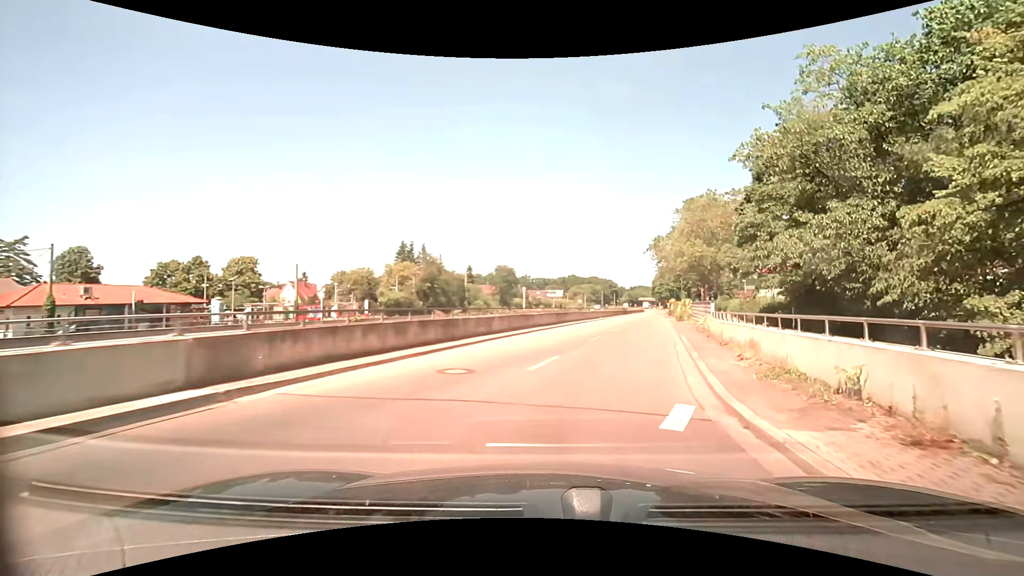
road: tertiary_link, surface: asphalt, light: Day
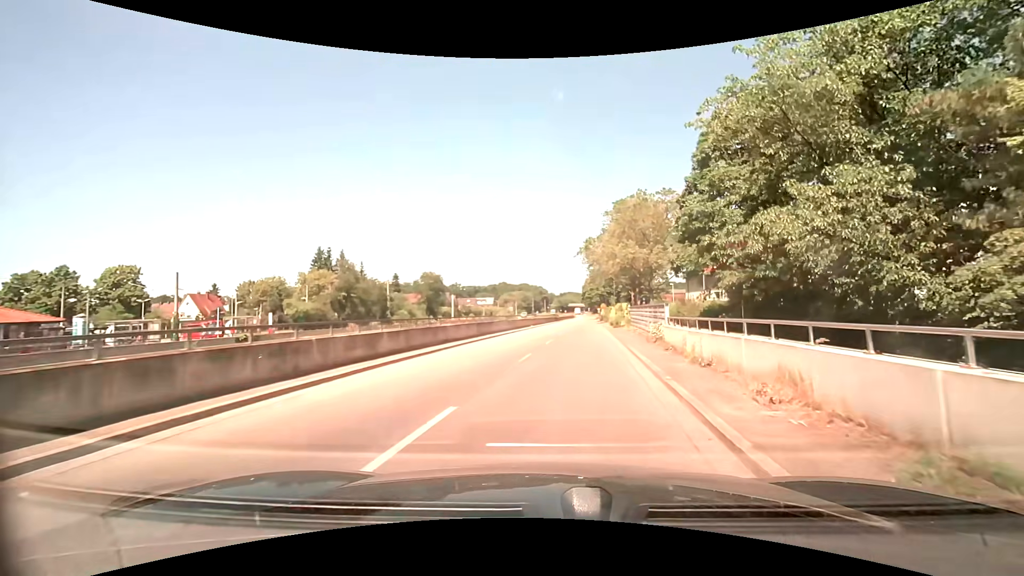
(+0.5, +5.8) m; +8°
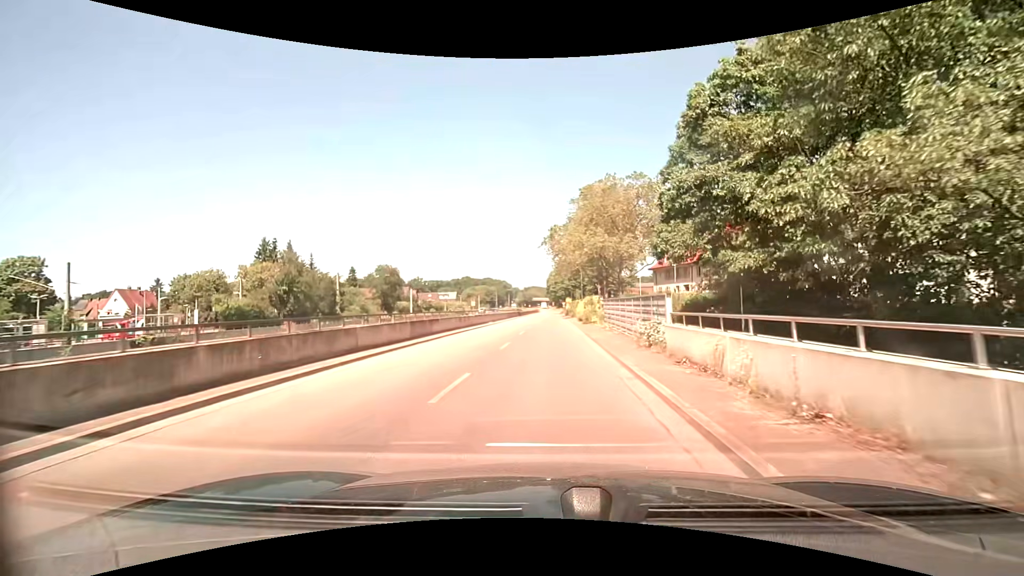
(+0.2, +6.1) m; +4°
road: trunk_link
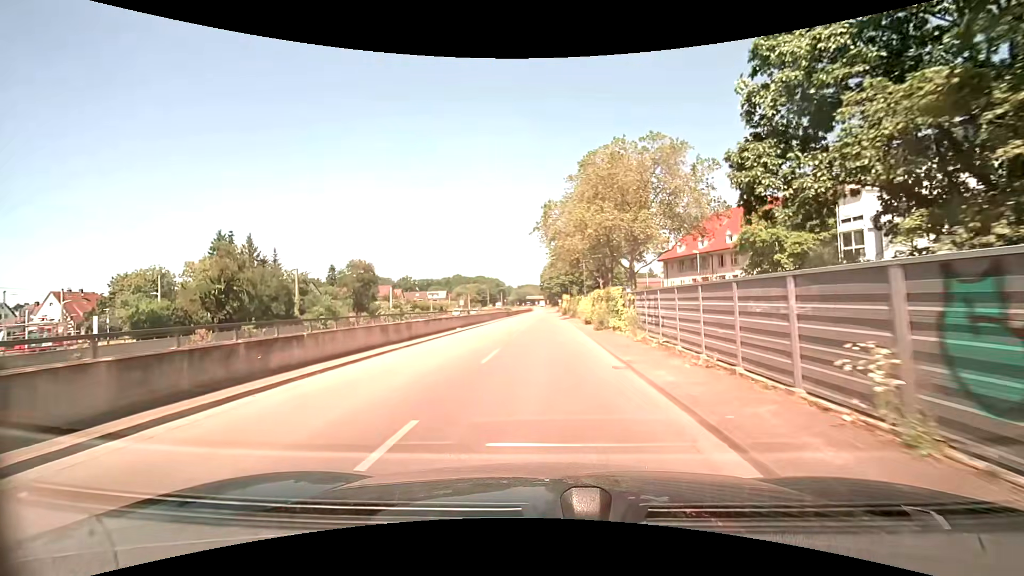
(+0.1, +13.2) m; 0°
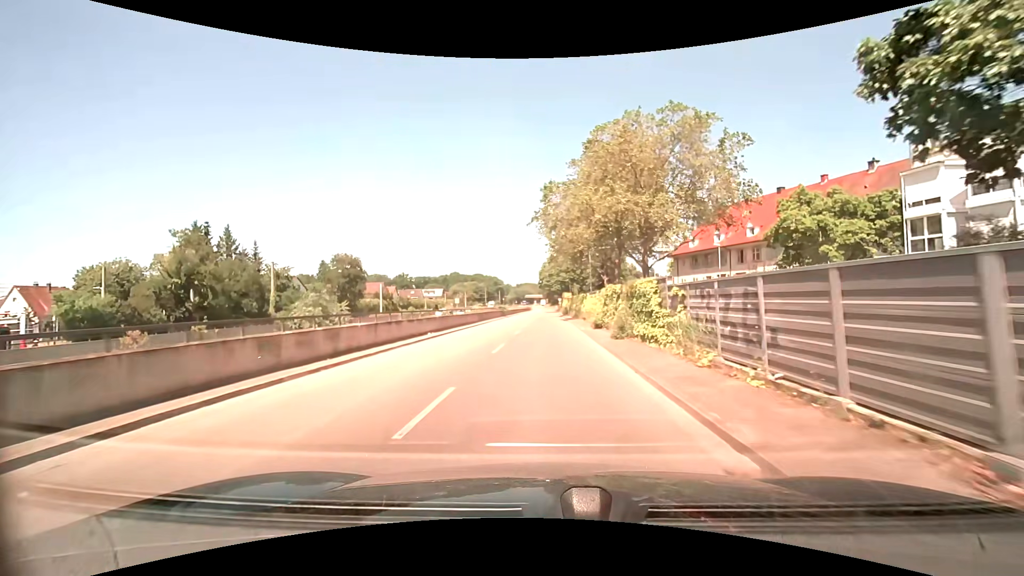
(0.0, +6.9) m; 0°
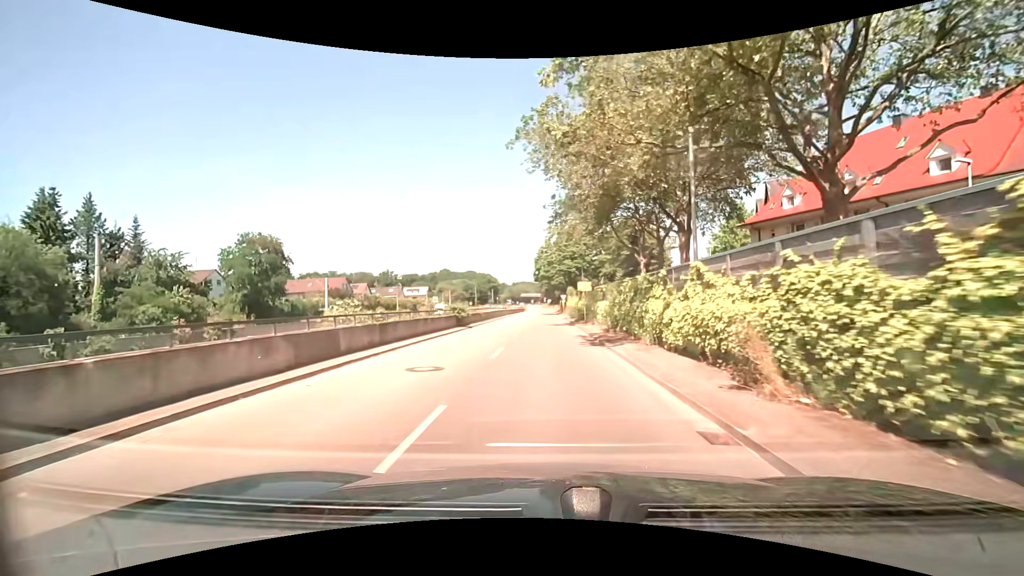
(+0.2, +28.7) m; +1°
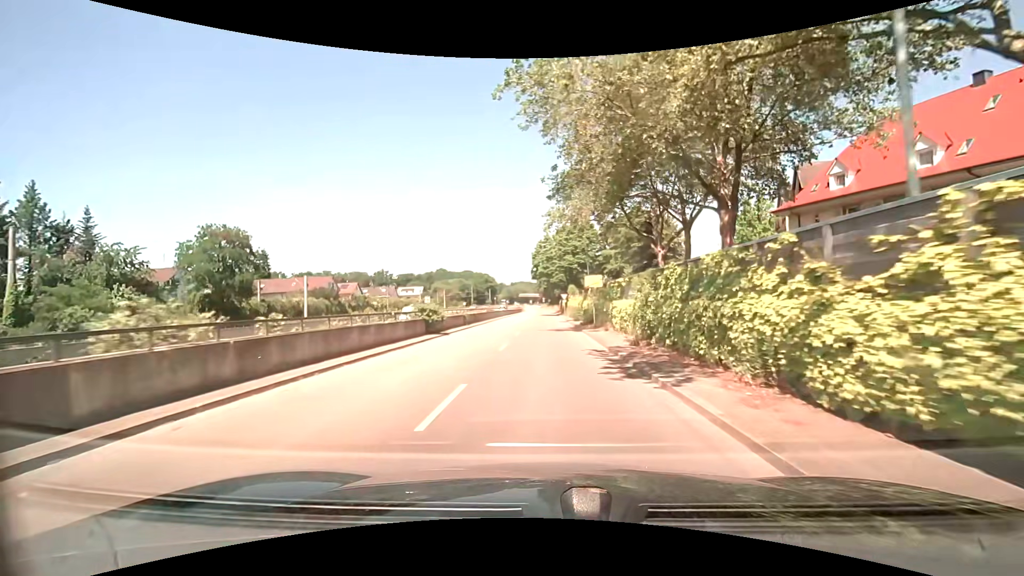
(0.0, +7.3) m; 0°
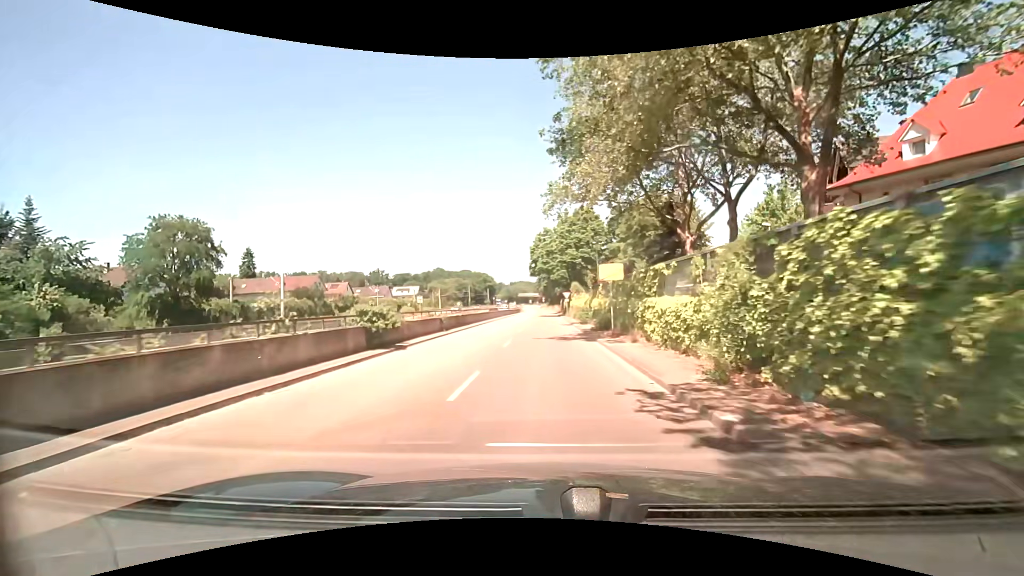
(0.0, +7.3) m; 0°
